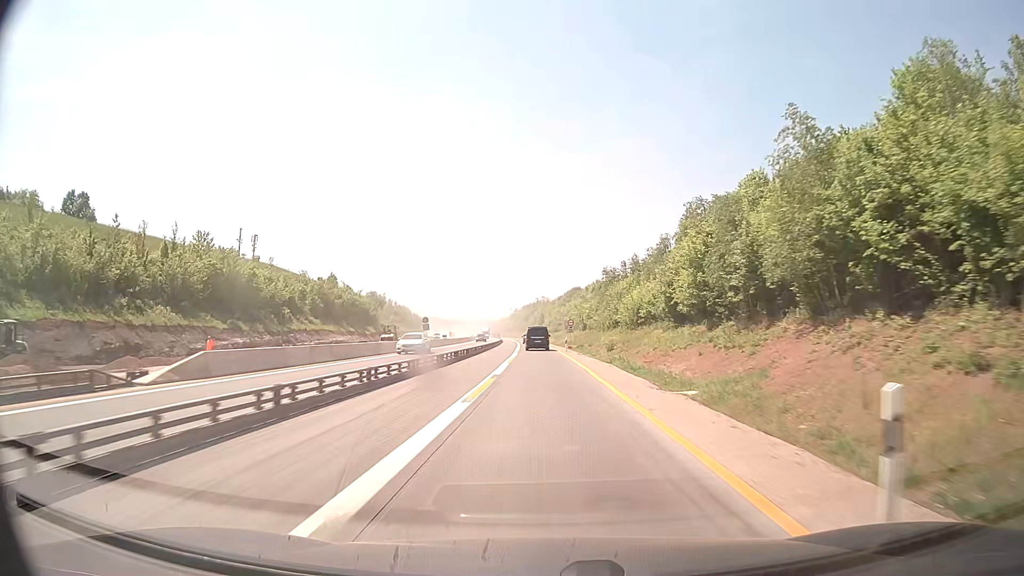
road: motorway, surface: concrete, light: Day
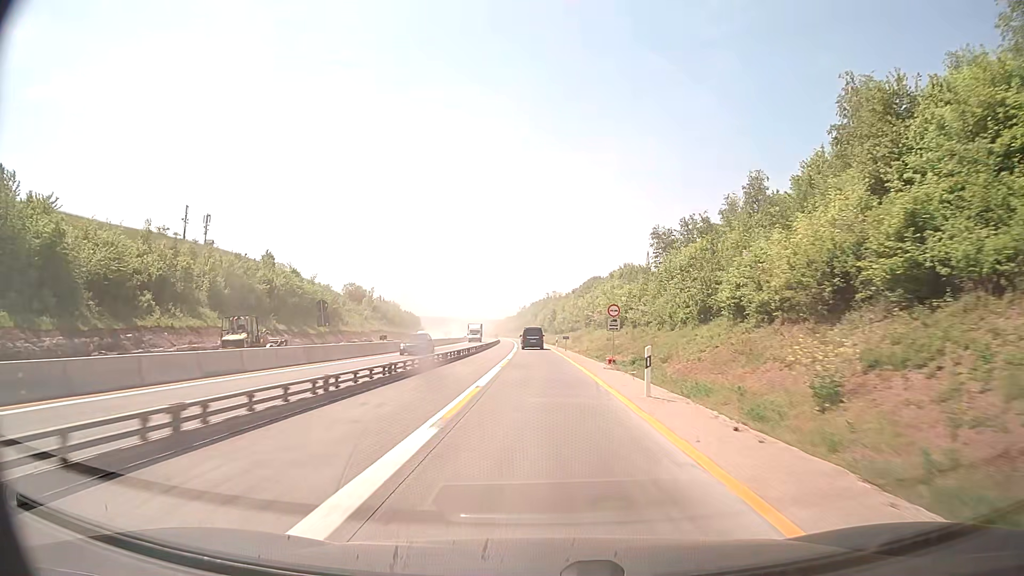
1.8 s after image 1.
(-0.2, +39.2) m; -1°
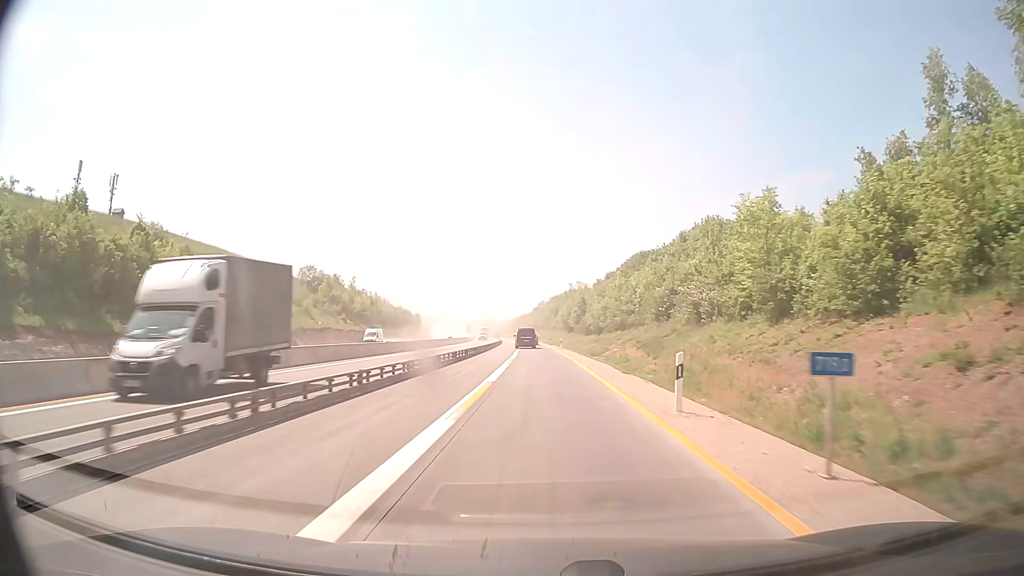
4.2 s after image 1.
(-0.7, +52.2) m; -2°
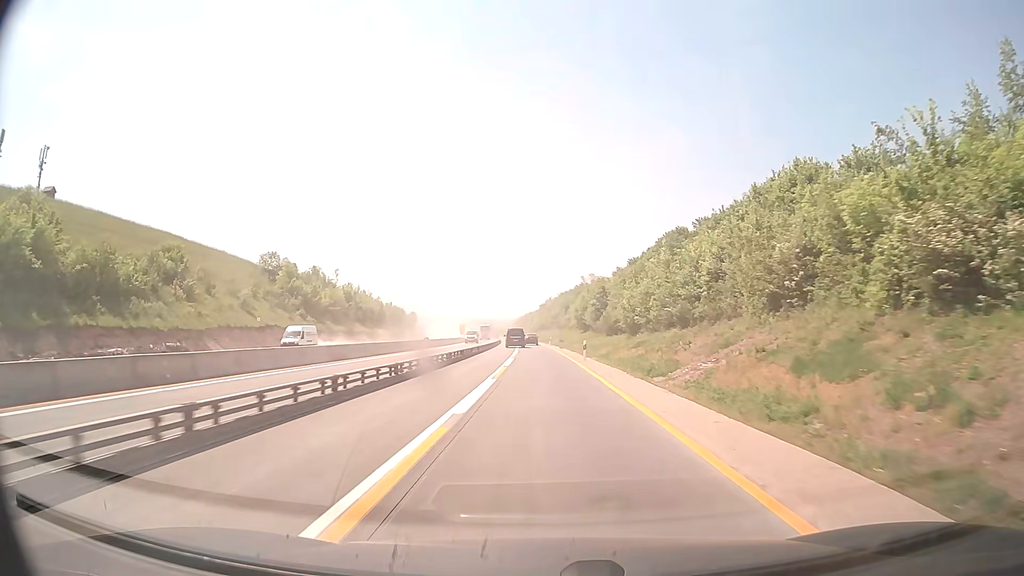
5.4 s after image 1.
(0.0, +26.1) m; 0°
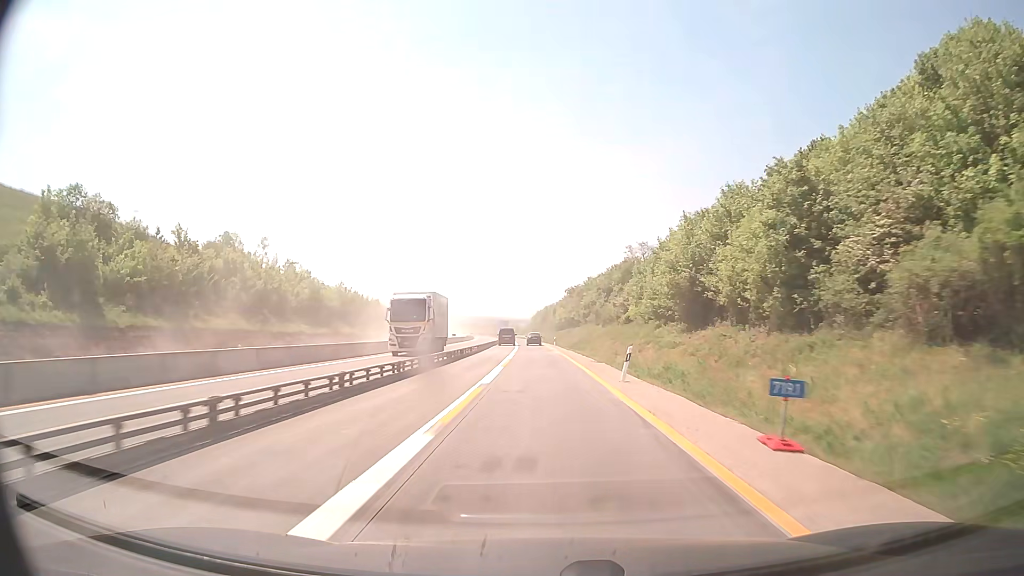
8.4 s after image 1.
(-1.0, +65.3) m; -2°
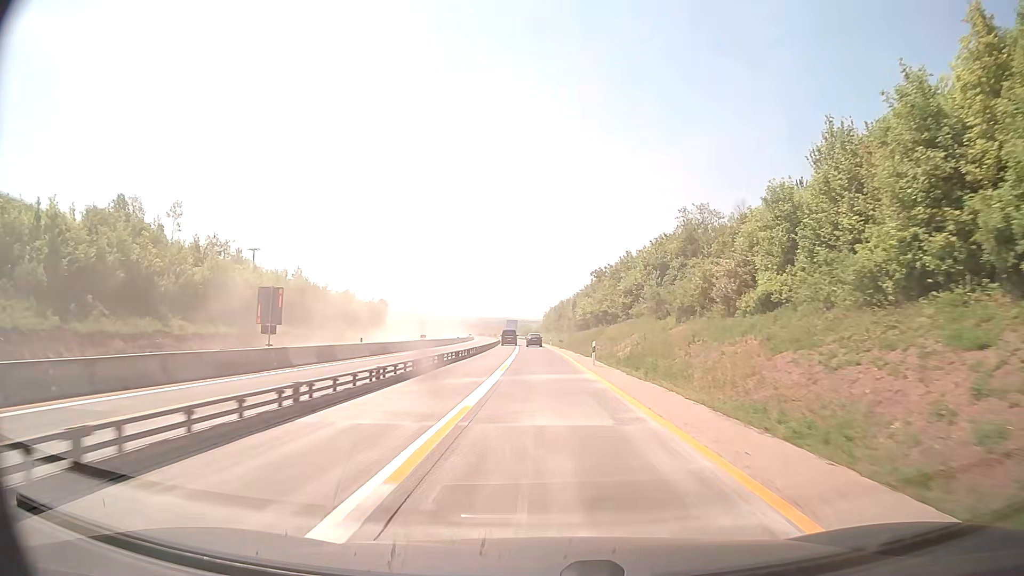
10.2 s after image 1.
(-0.6, +39.2) m; -1°
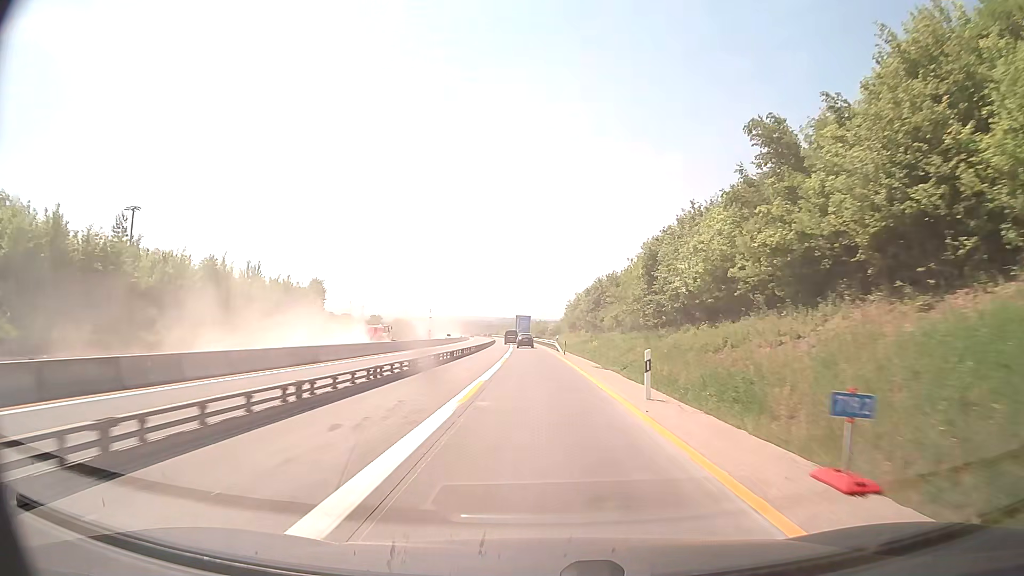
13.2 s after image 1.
(-0.9, +65.4) m; -2°
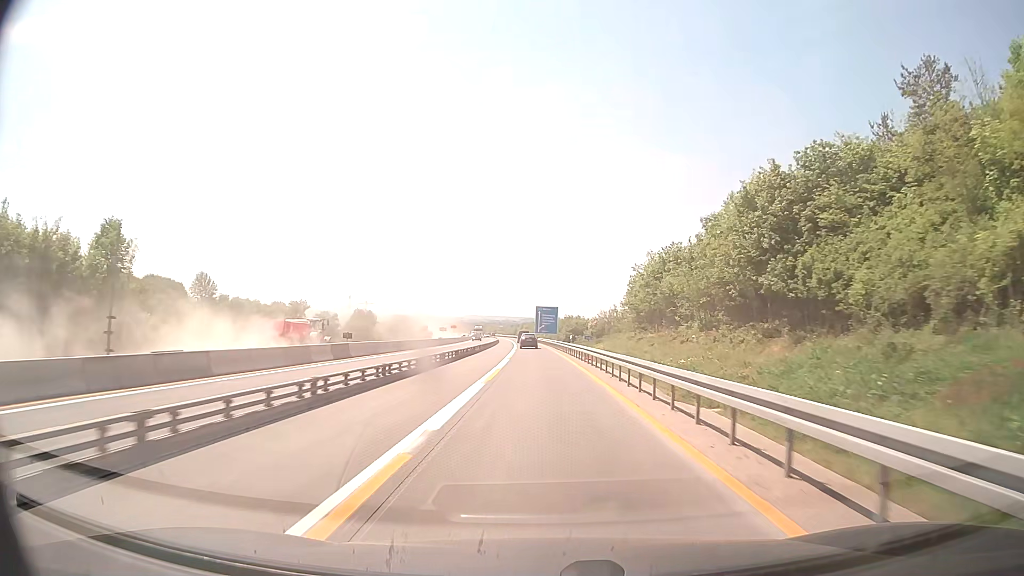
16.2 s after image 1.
(-1.4, +65.4) m; -2°
(0, +10) (0, +20) (0, +30) (0, +40) (-1, +50) (-1, +60) (-1, +70) (-2, +80) (-2, +90) (-3, +100) m
